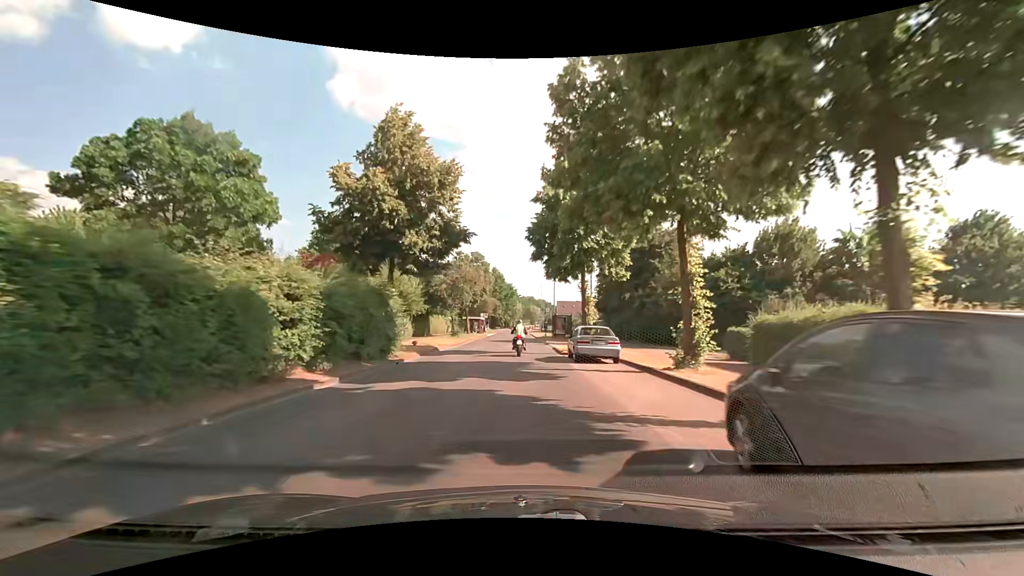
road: tertiary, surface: asphalt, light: Day
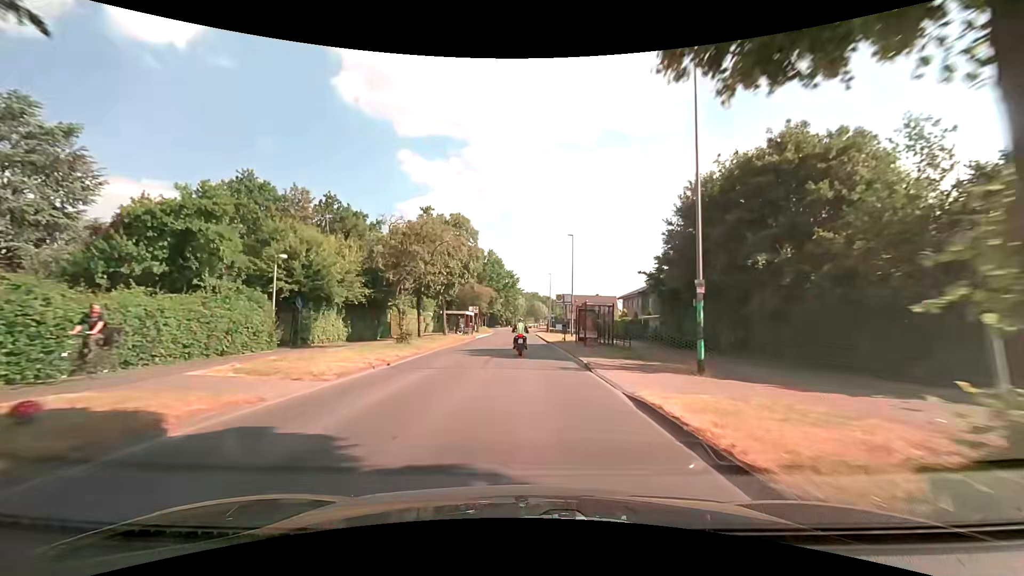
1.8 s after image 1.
(0.0, +22.1) m; 0°
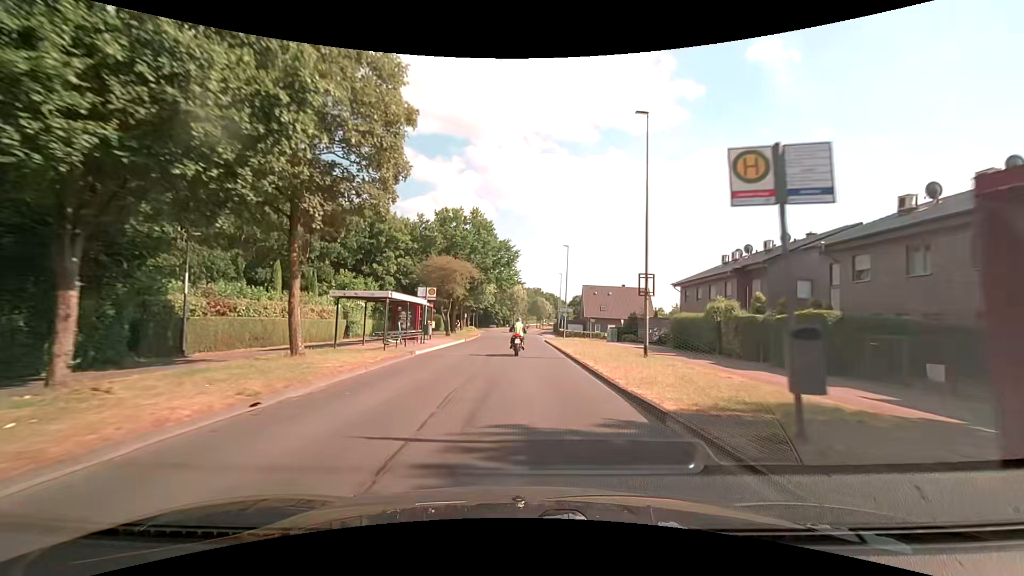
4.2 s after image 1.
(0.0, +29.3) m; 0°
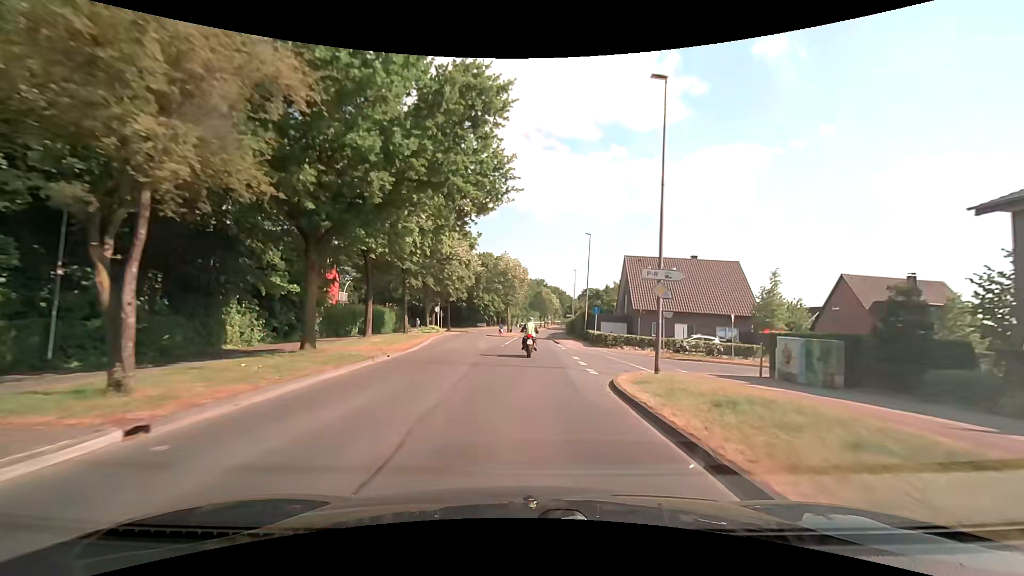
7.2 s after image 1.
(+0.1, +36.1) m; 0°
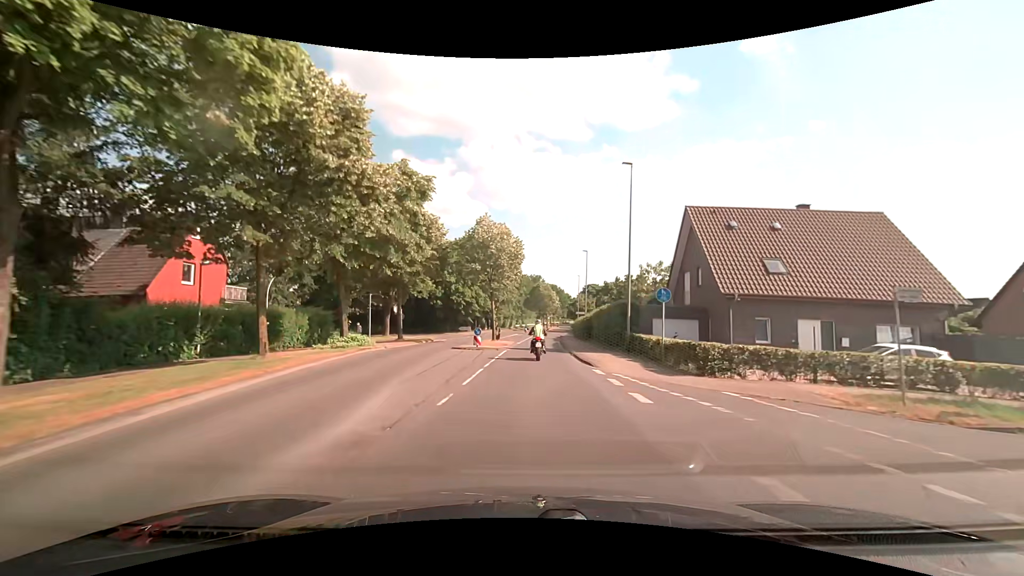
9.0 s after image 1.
(+0.1, +21.3) m; +1°
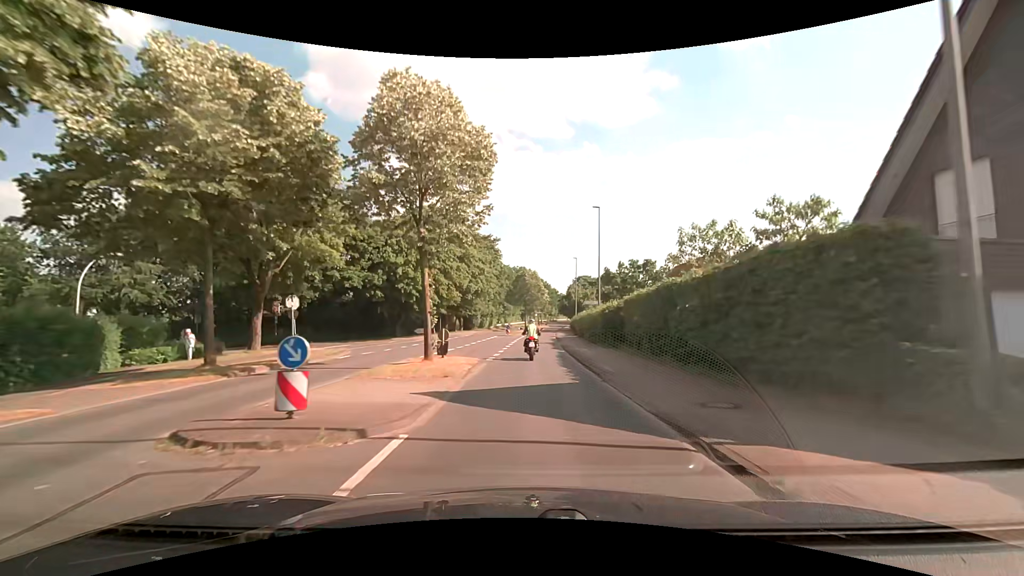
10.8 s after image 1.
(+0.2, +21.1) m; +1°
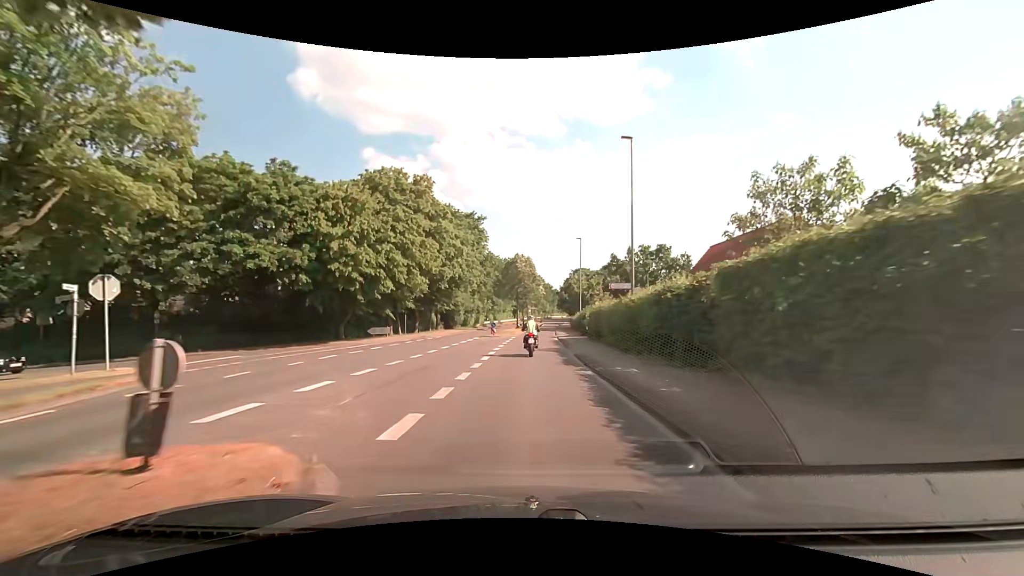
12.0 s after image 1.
(+0.2, +14.0) m; +1°
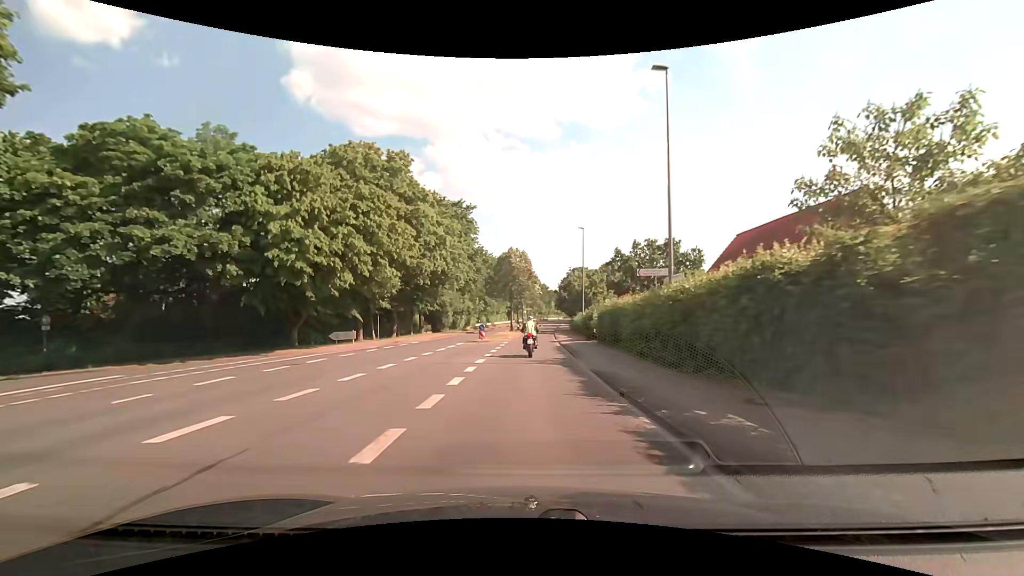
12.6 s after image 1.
(0.0, +7.0) m; 0°
(0, +10) (0, +20) (+1, +30) (+1, +40) (+2, +50) (+2, +60) (+3, +70) (+4, +80) (+4, +90) (+5, +100) m
